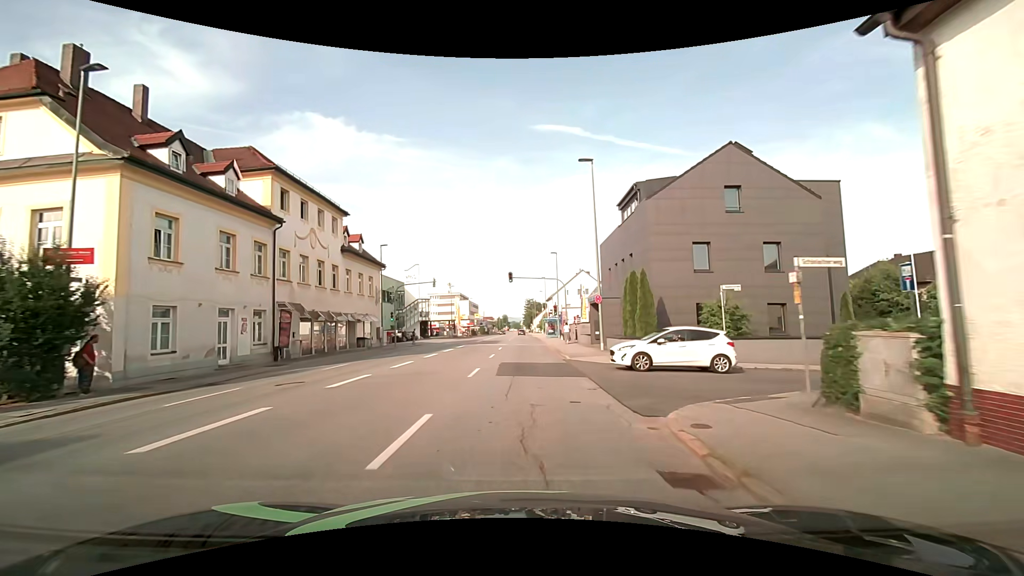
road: tertiary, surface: asphalt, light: Day
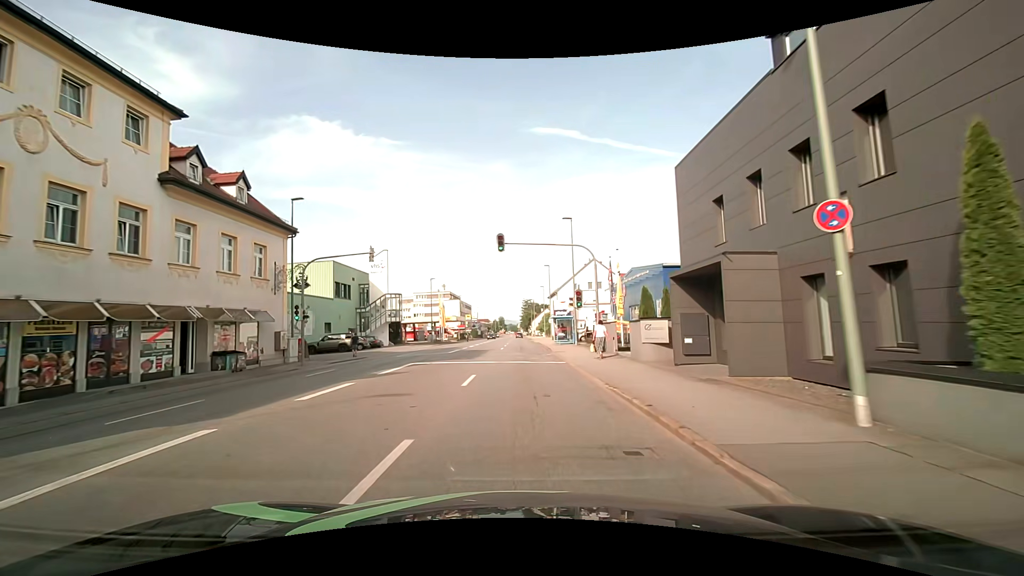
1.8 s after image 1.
(+0.1, +19.6) m; +1°
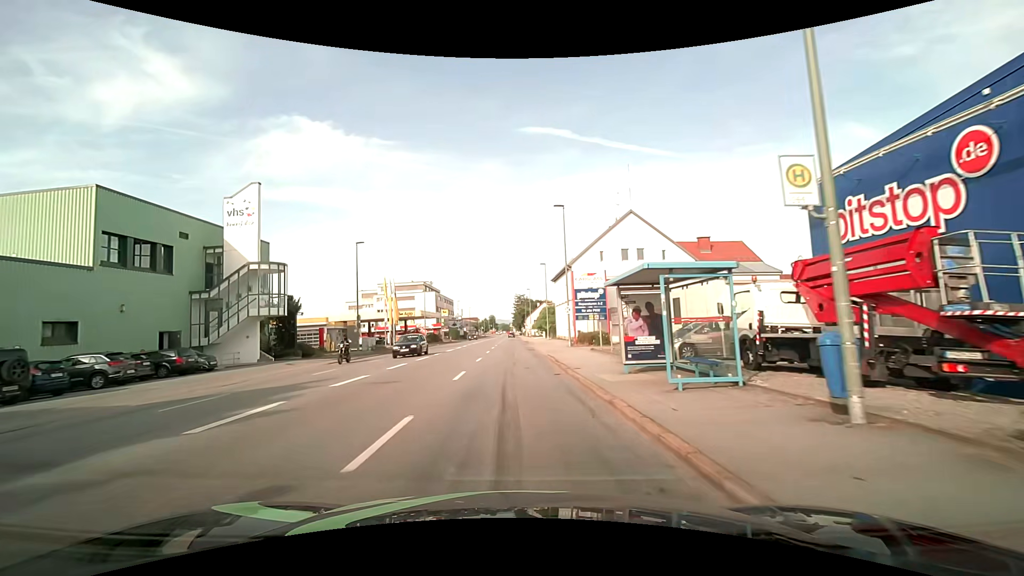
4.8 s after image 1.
(+0.3, +32.8) m; +1°
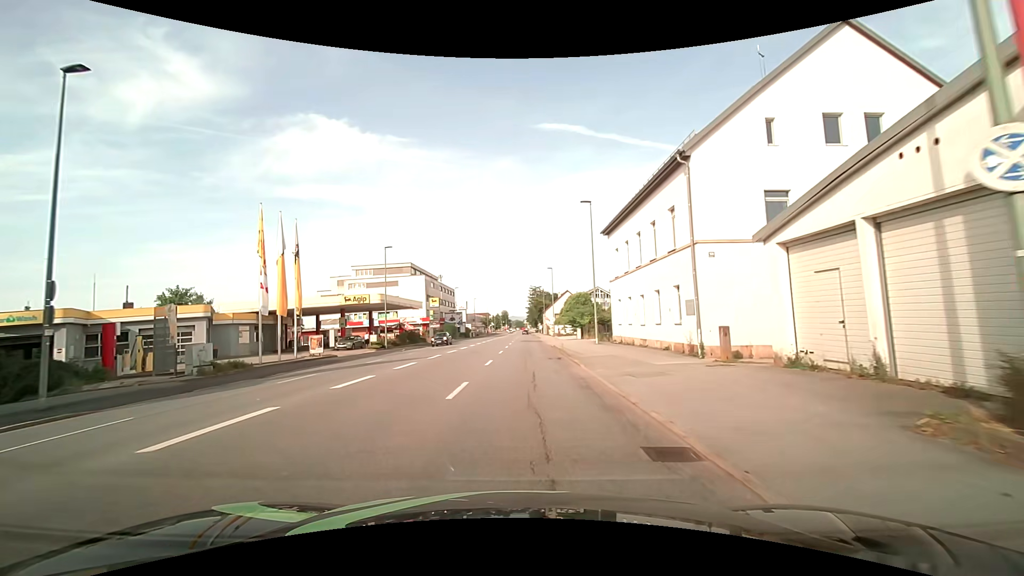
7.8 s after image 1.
(-0.4, +31.4) m; -1°
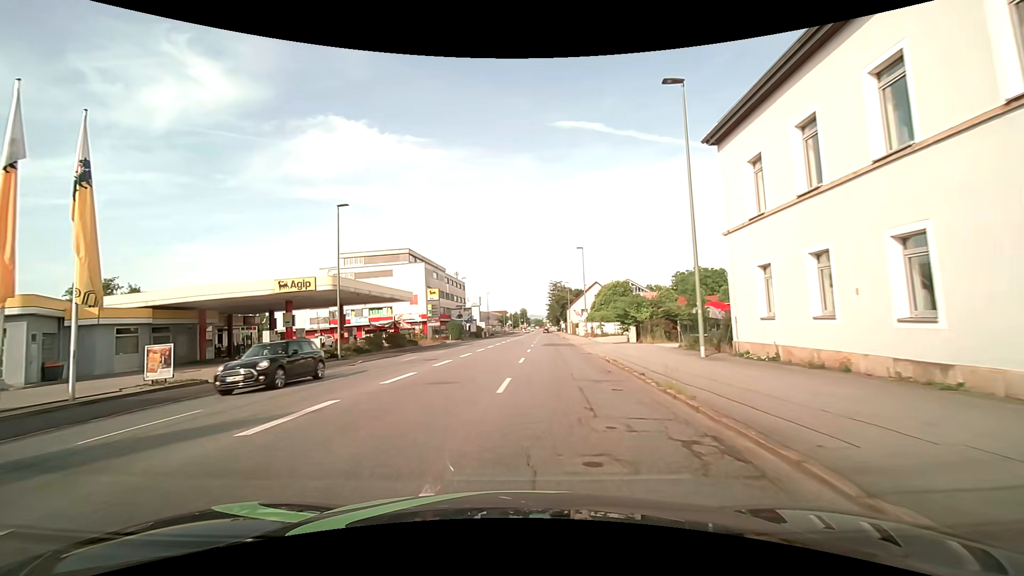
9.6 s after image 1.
(-0.2, +17.3) m; -2°
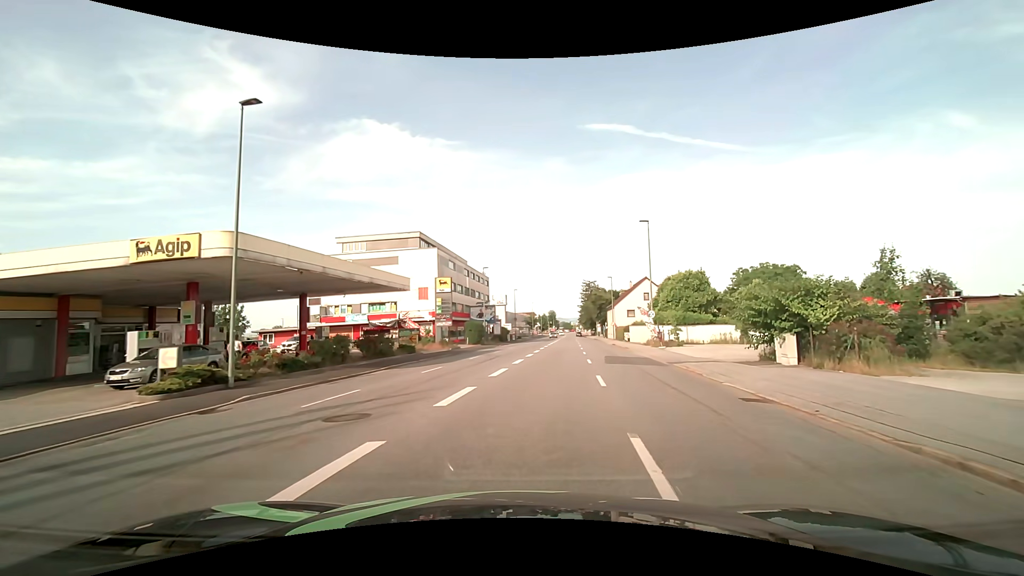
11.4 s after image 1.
(-0.9, +15.7) m; -3°
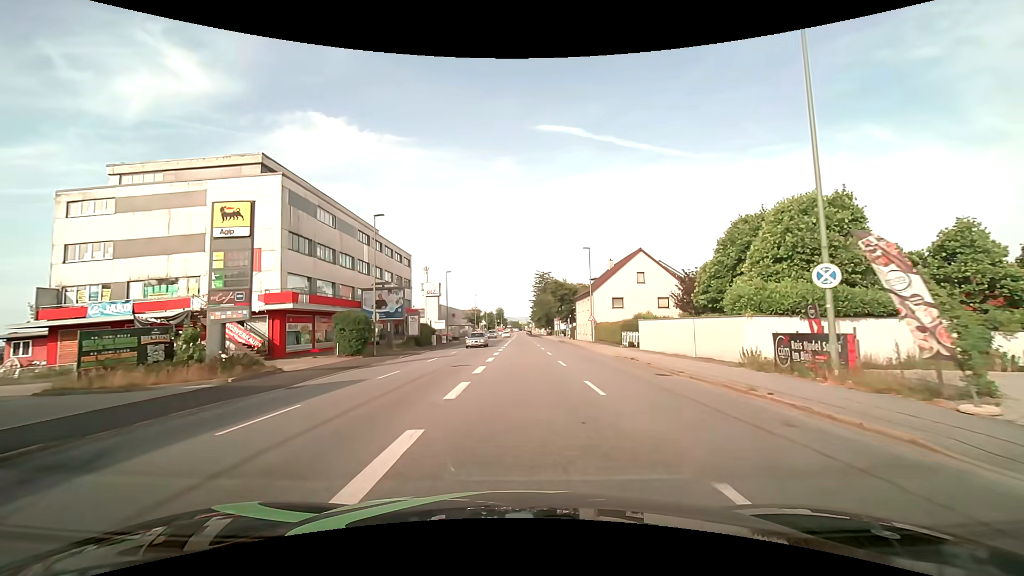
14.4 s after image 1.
(+1.9, +29.3) m; +6°
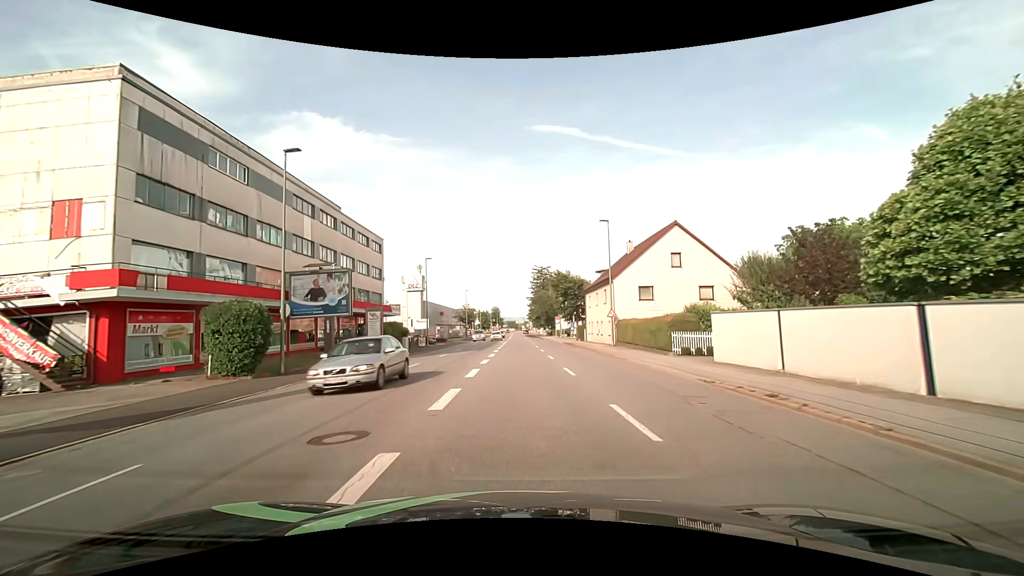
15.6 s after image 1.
(+0.1, +13.5) m; 0°
(0, +10) (0, +20) (0, +30) (0, +40) (0, +50) (0, +60) (0, +70) (0, +80) (0, +90) (0, +100) m
